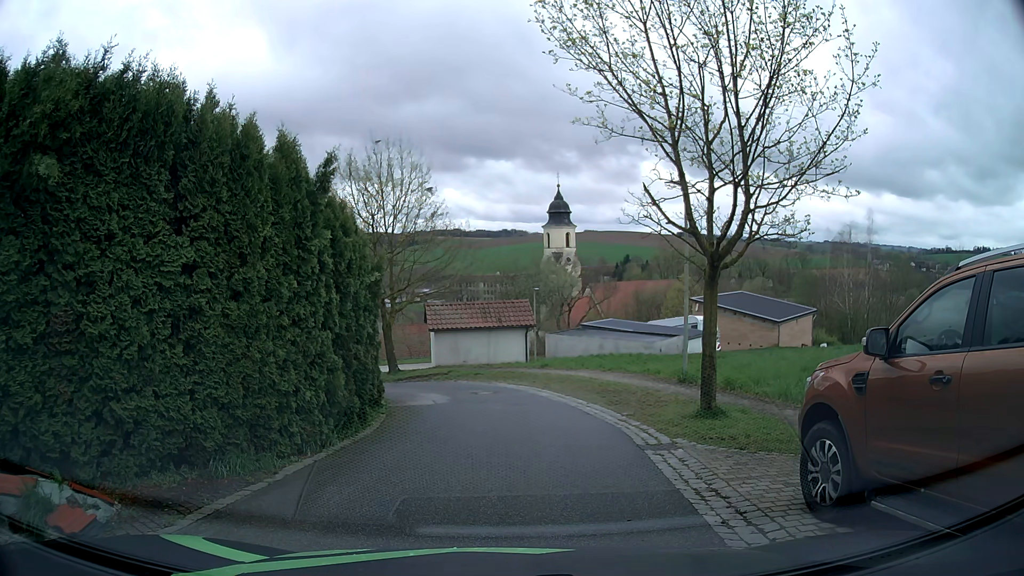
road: residential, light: Day
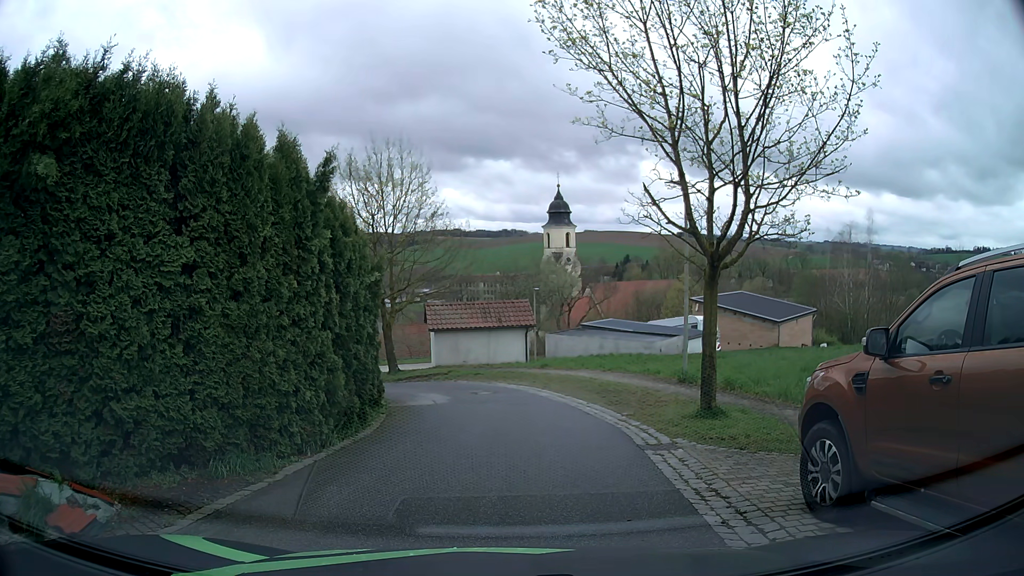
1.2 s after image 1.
(0.0, 0.0) m; 0°
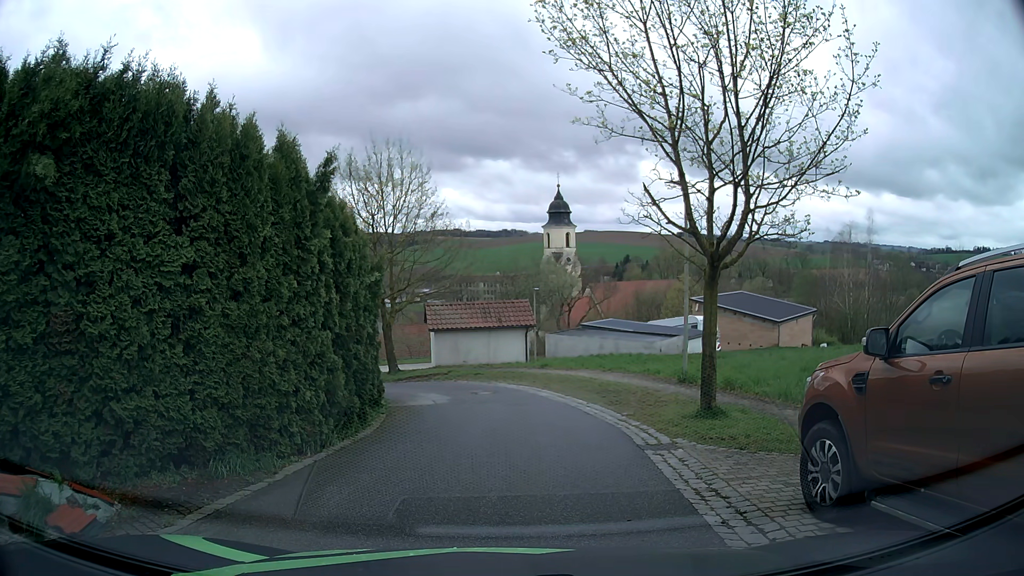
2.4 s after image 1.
(0.0, 0.0) m; 0°
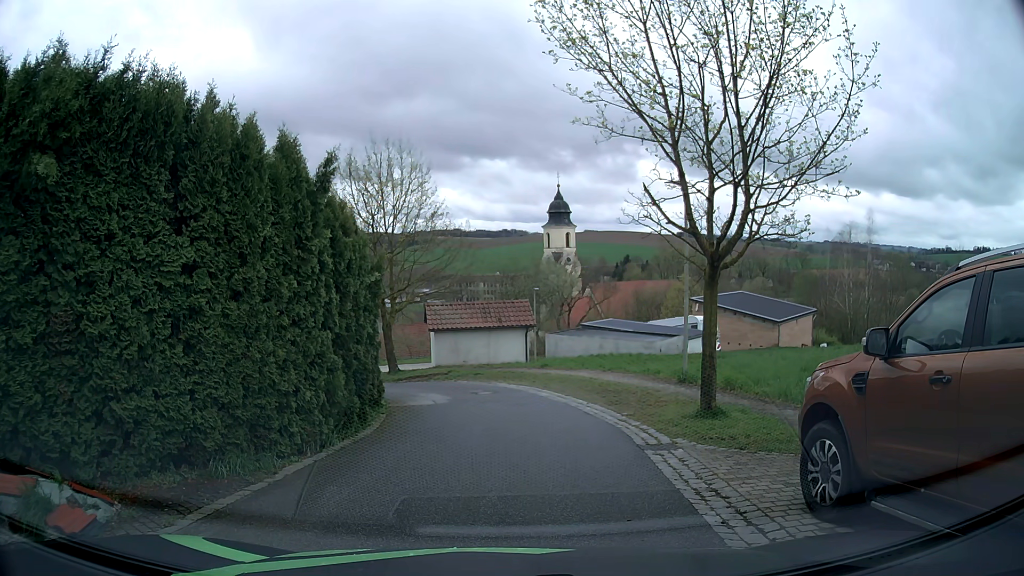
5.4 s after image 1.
(0.0, 0.0) m; 0°
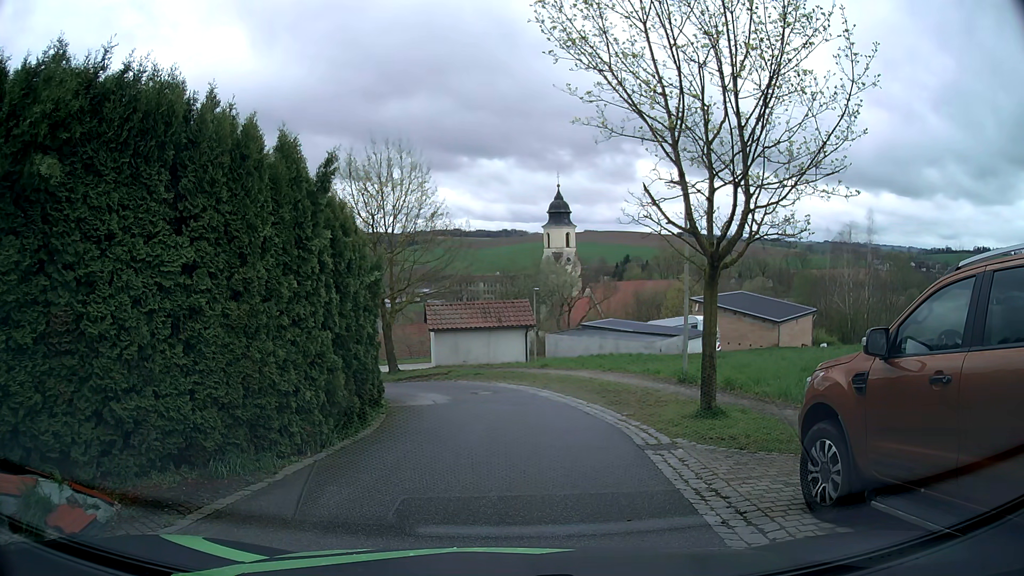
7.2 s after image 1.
(0.0, 0.0) m; 0°
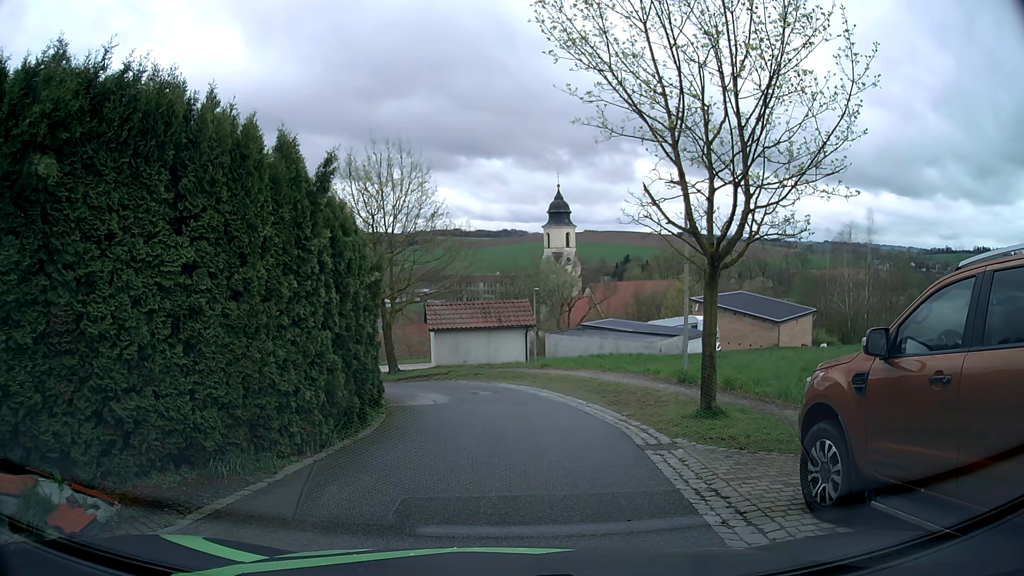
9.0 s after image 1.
(0.0, 0.0) m; 0°
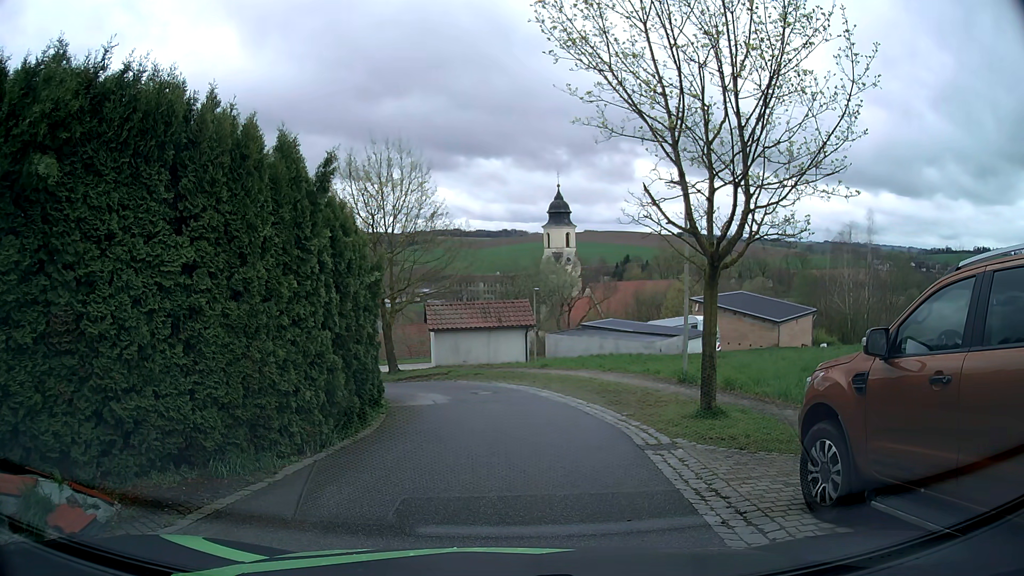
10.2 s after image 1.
(0.0, 0.0) m; 0°
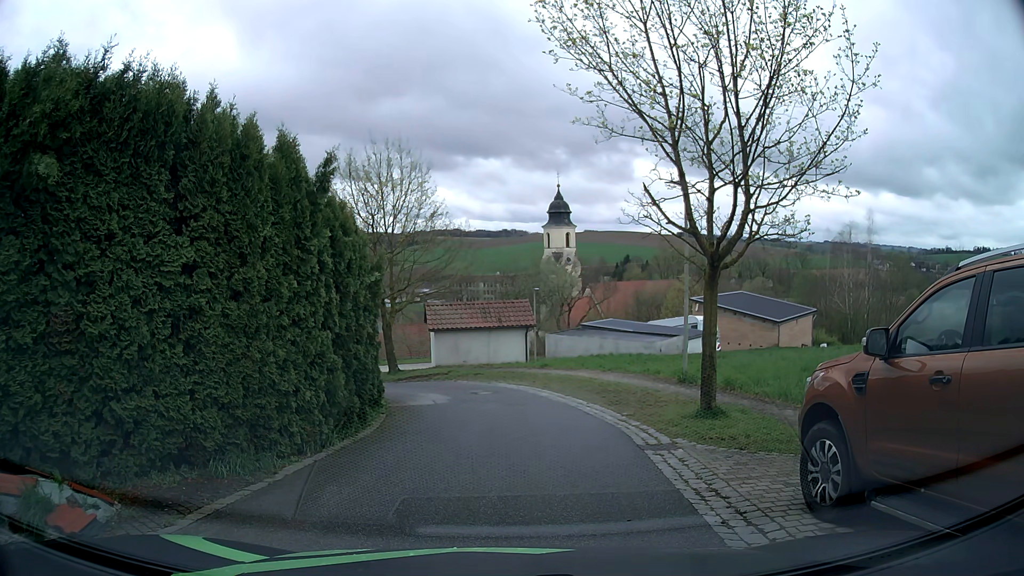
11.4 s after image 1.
(0.0, 0.0) m; 0°
(+1, +10) (0, +20) (-7, +27) (-17, +26) (-26, +21) (-33, +15) (-41, +8) (-49, +2) (-56, -5) (-64, -12) m
